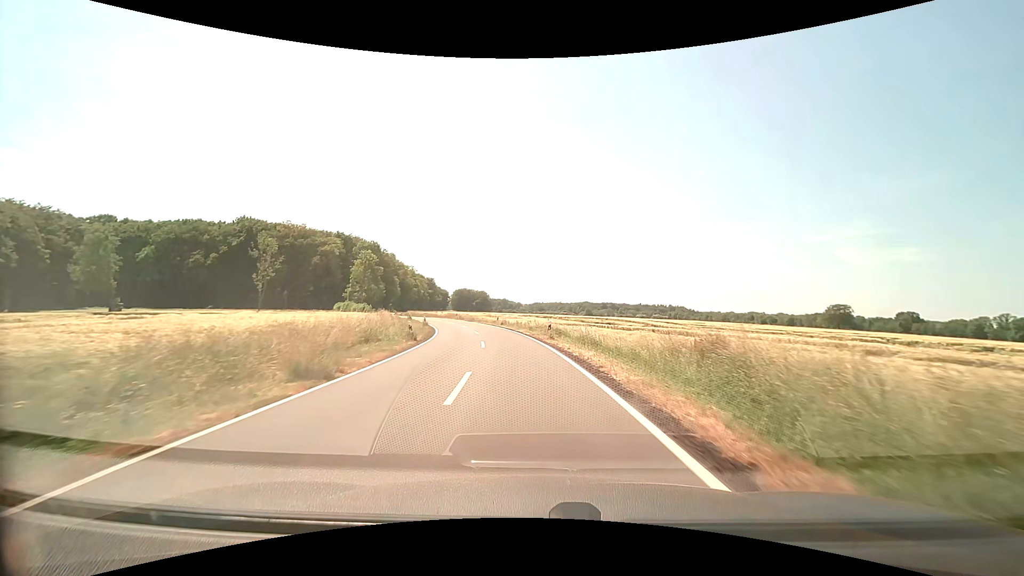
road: secondary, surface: asphalt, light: Day
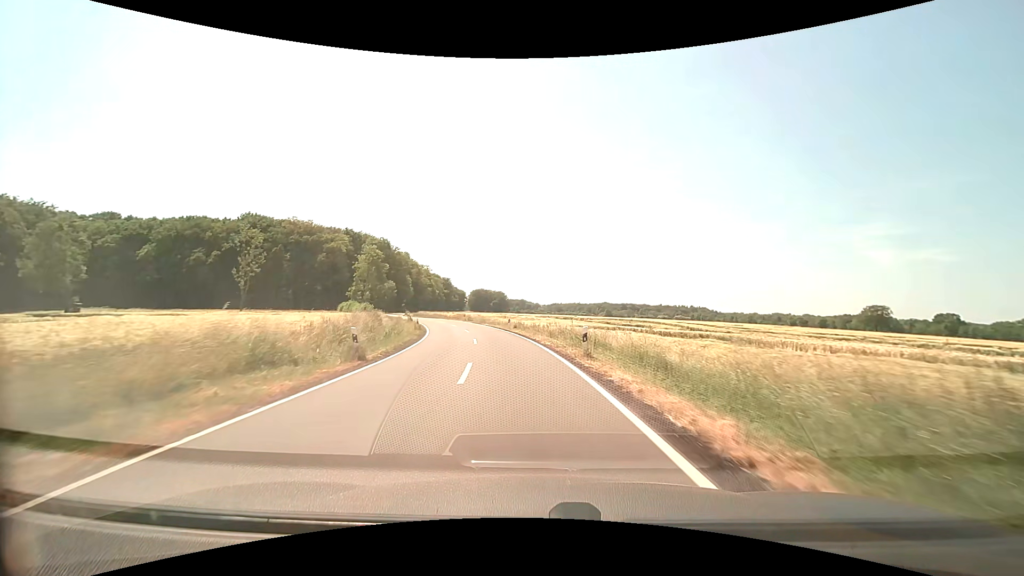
(-0.1, +9.8) m; -2°
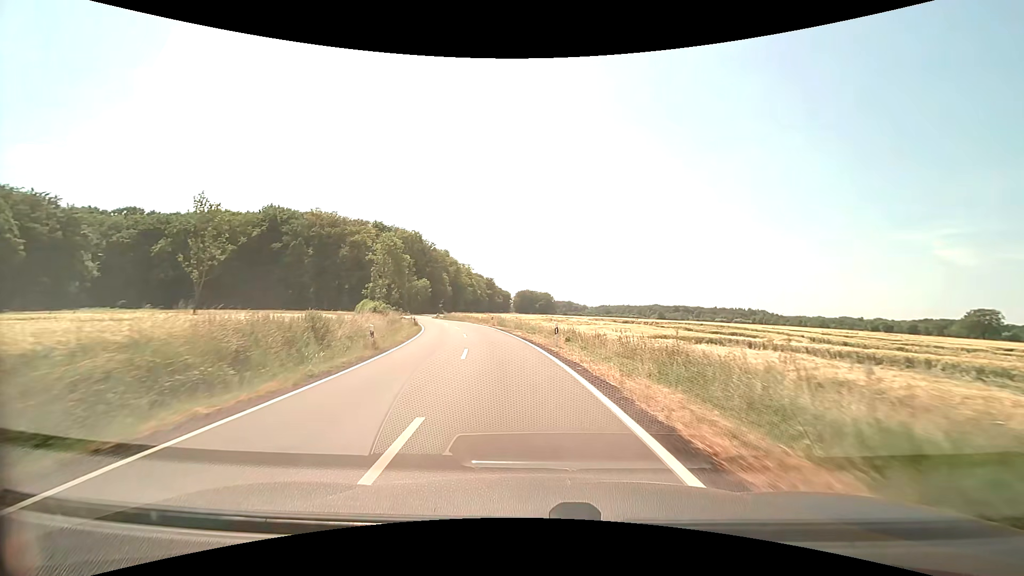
(-0.8, +19.1) m; -5°
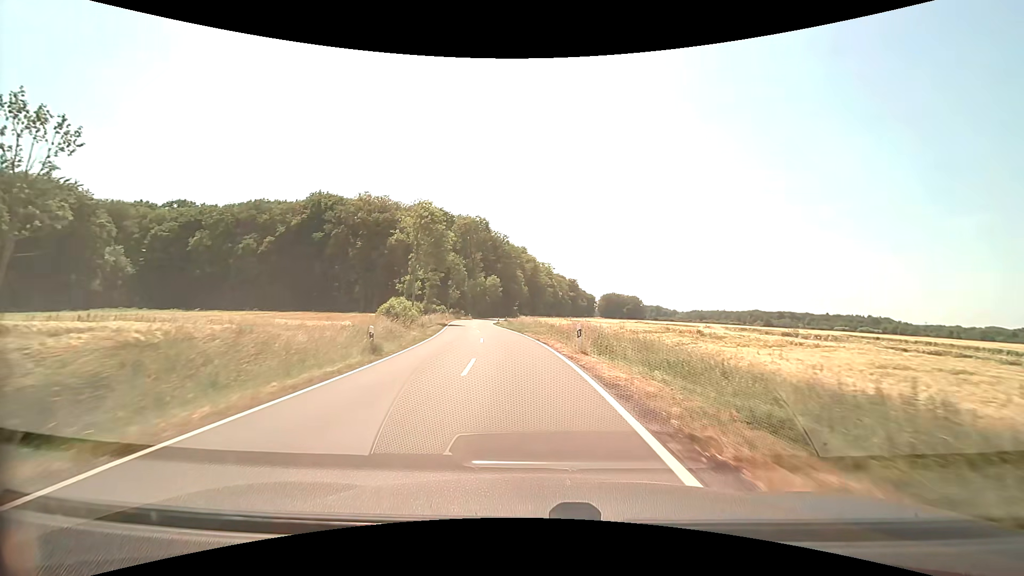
(-2.2, +27.6) m; -9°
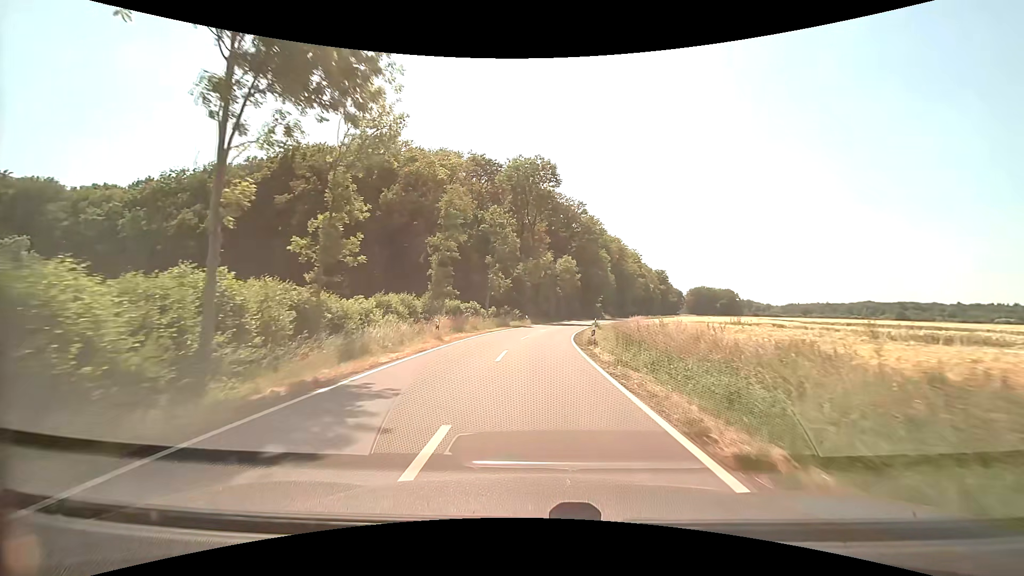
(-4.0, +44.7) m; -8°
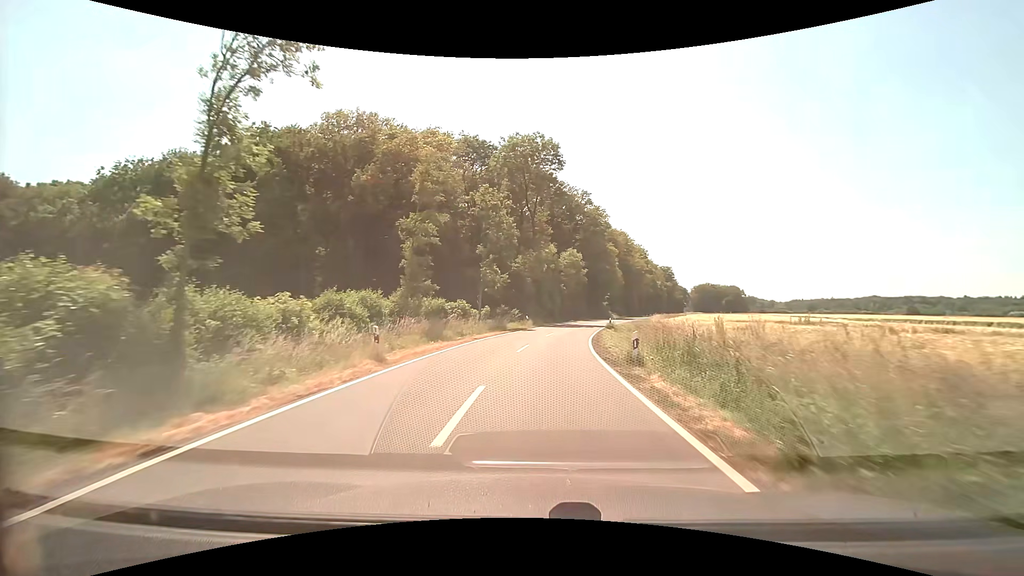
(-0.1, +9.0) m; 0°
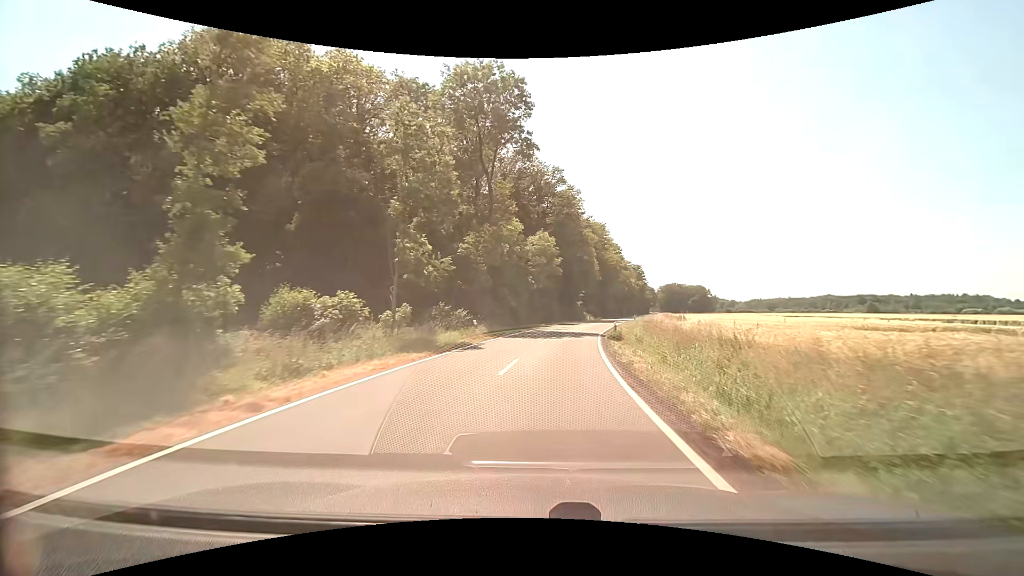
(+0.4, +18.2) m; +3°
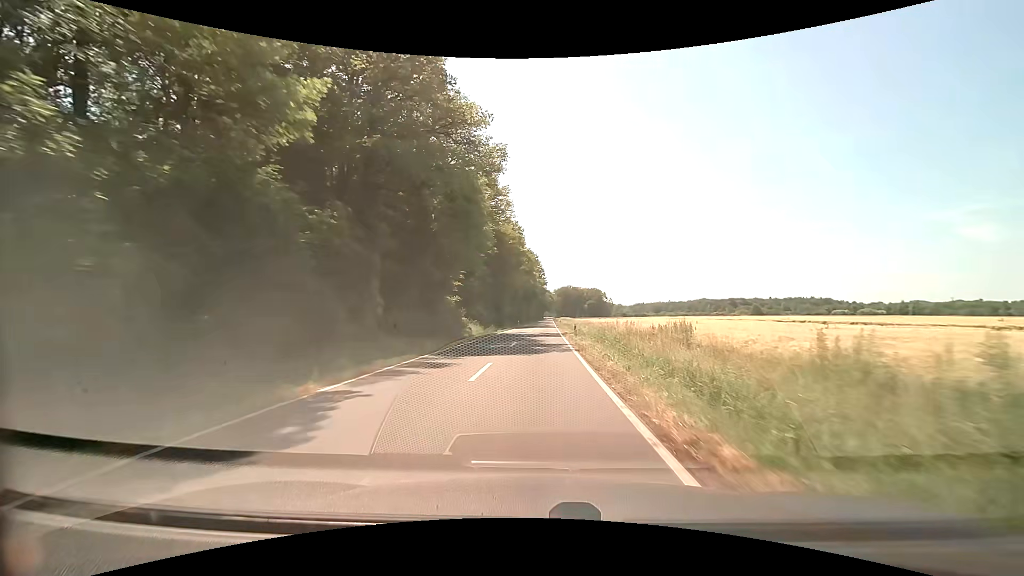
(+5.9, +48.7) m; +12°
(0, +10) (0, +20) (+1, +30) (+1, +40) (+1, +50) (+2, +60) (+2, +70) (+2, +80) (+2, +90) (+3, +100) m
